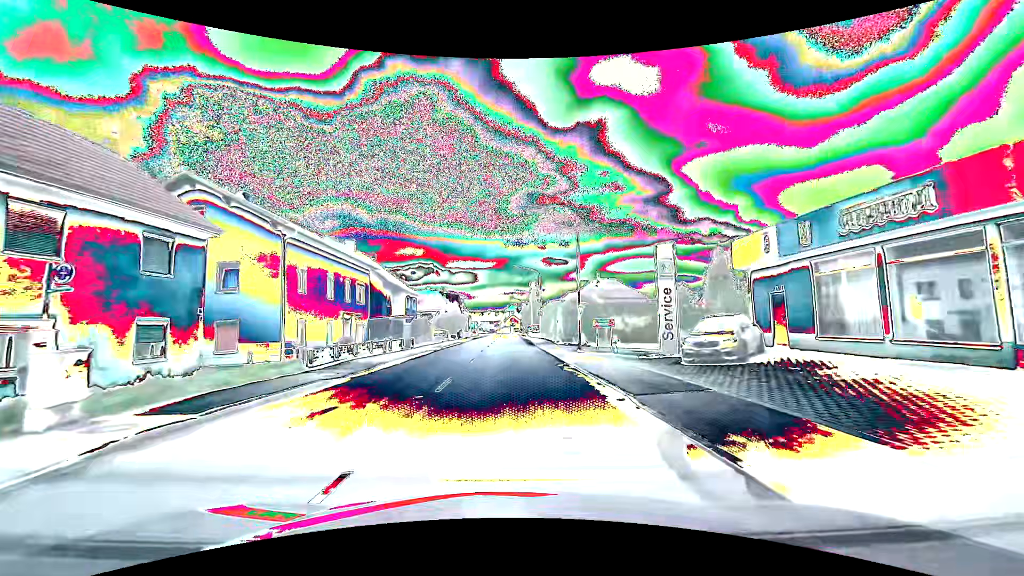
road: primary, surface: asphalt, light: Day
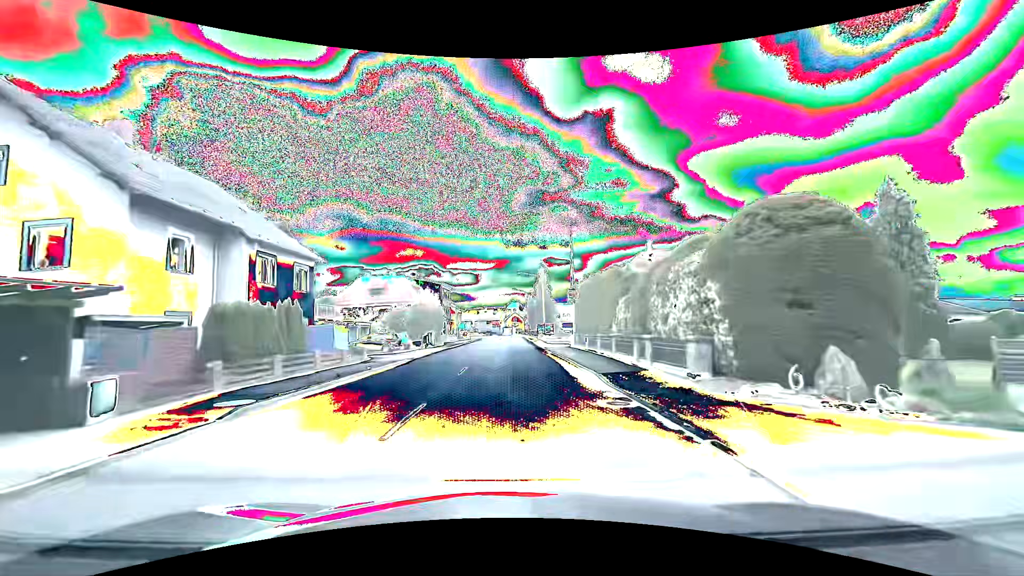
(0.0, +31.7) m; 0°
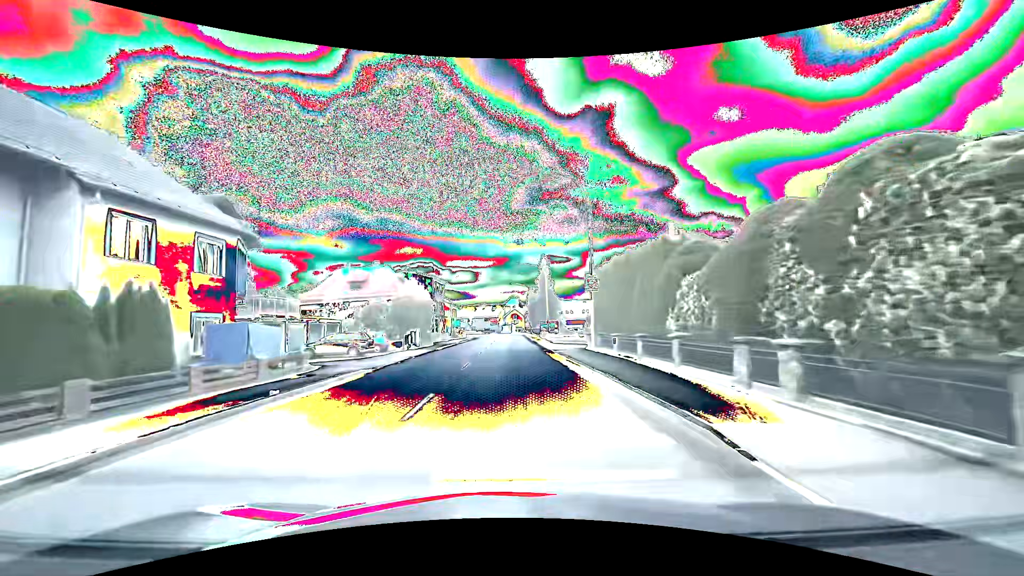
(0.0, +7.9) m; 0°
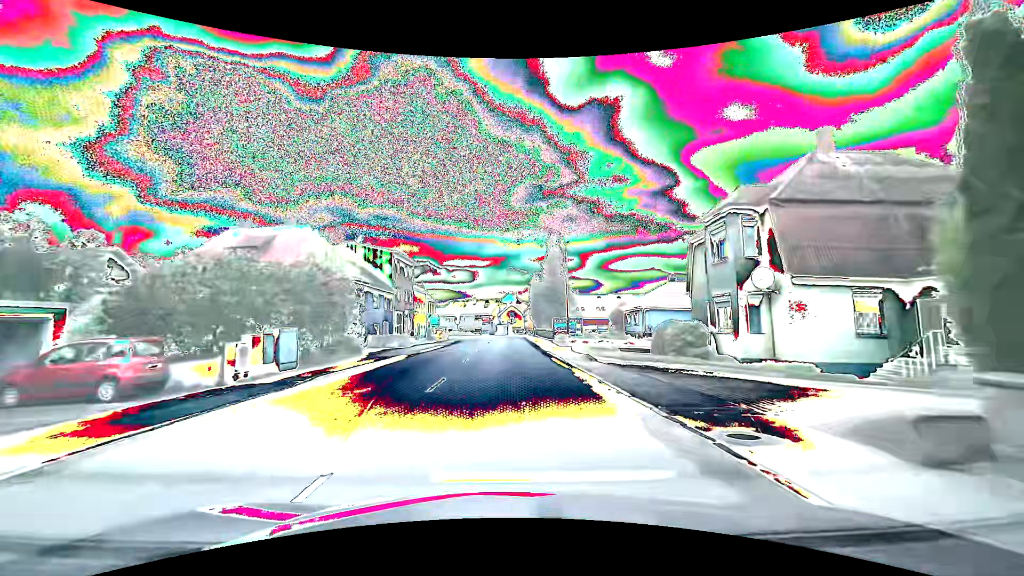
(+0.1, +23.7) m; +1°
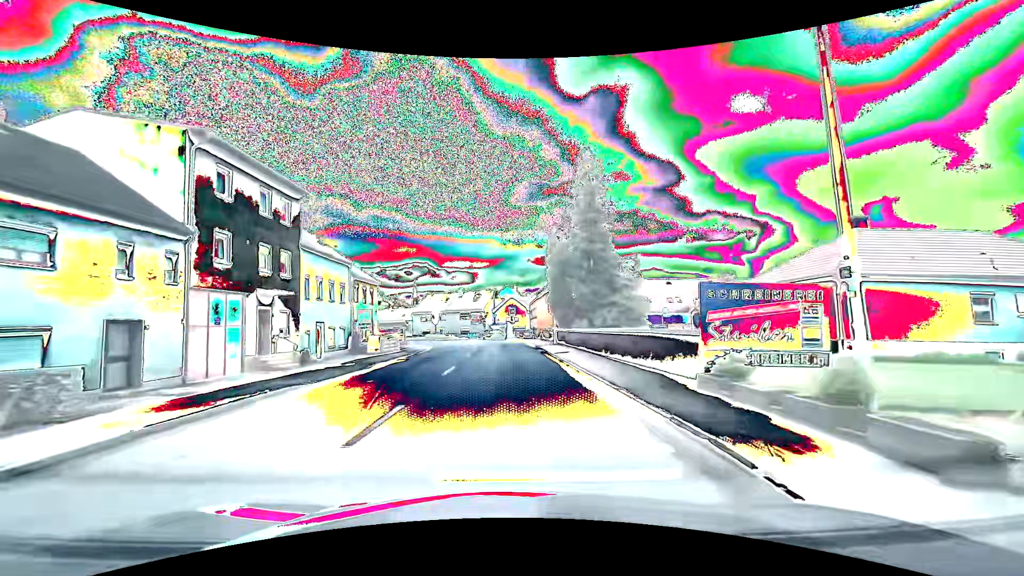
(0.0, +31.7) m; 0°
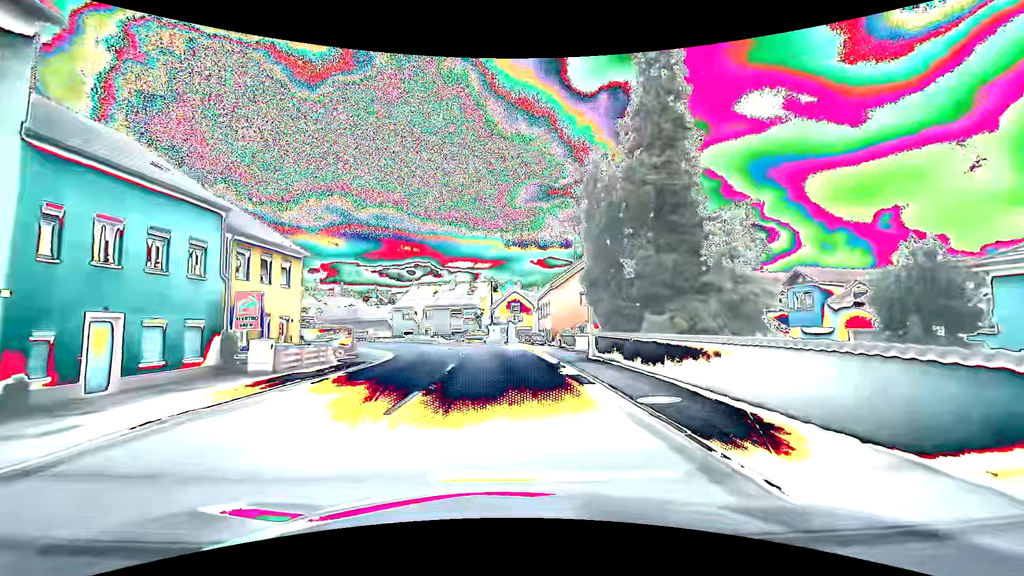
(0.0, +15.9) m; 0°
